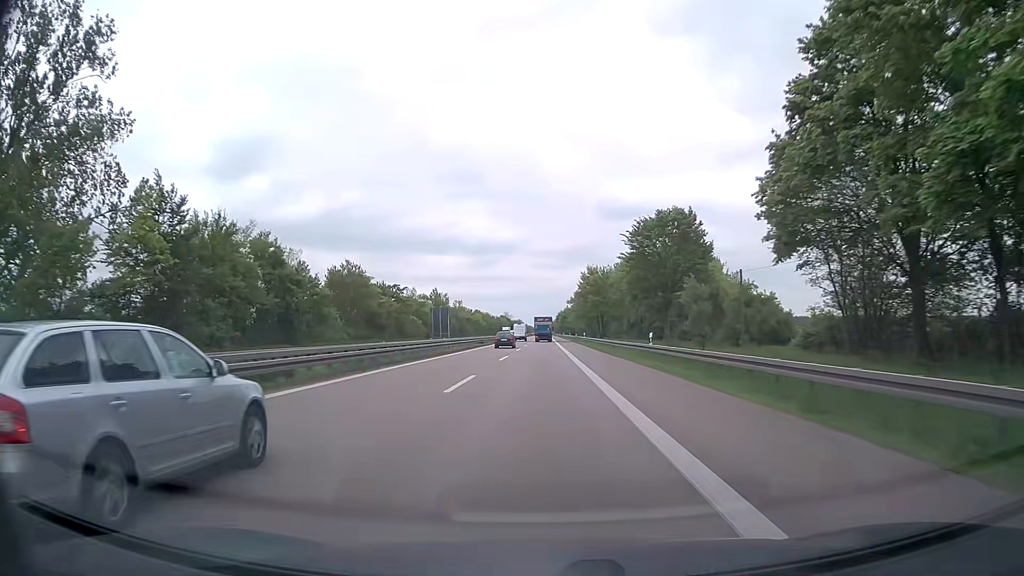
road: trunk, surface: asphalt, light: Day
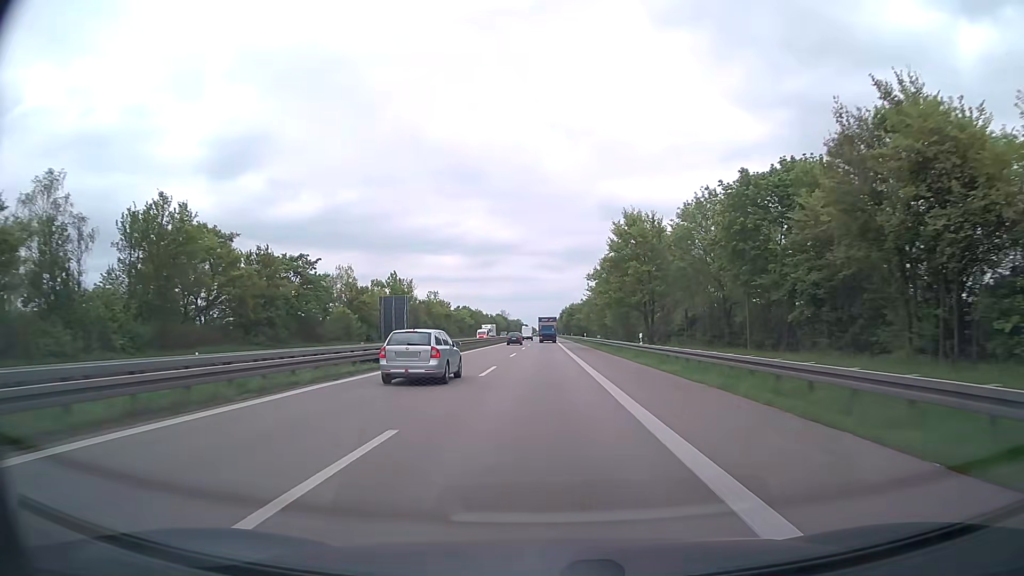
(+0.1, +47.8) m; 0°
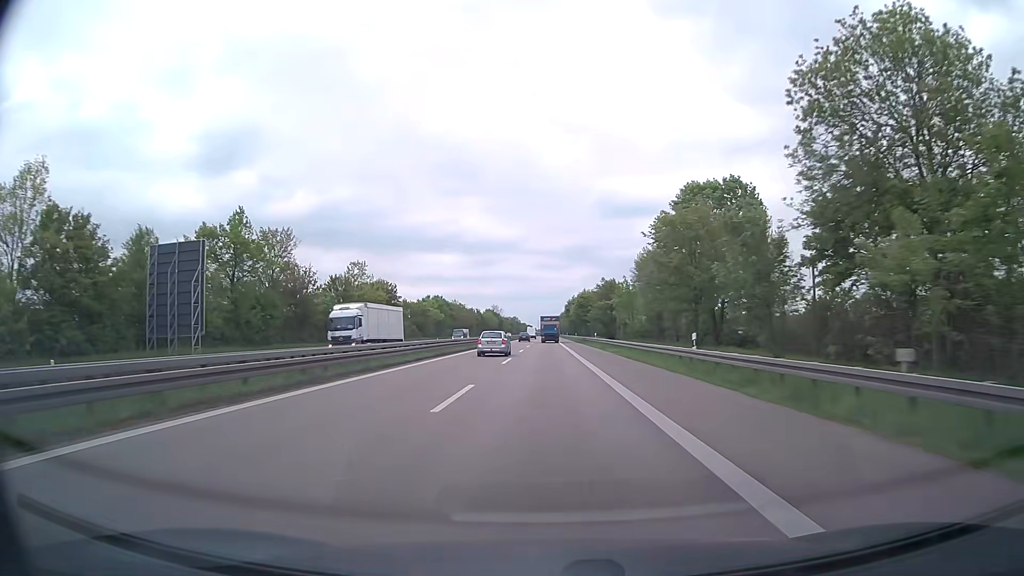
(+0.2, +63.8) m; 0°
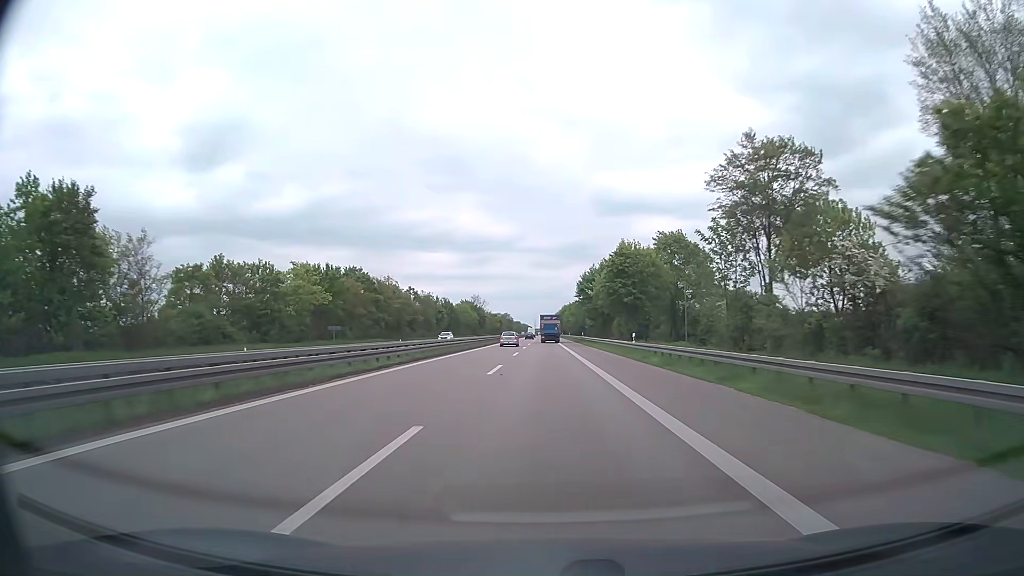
(-0.1, +79.8) m; 0°
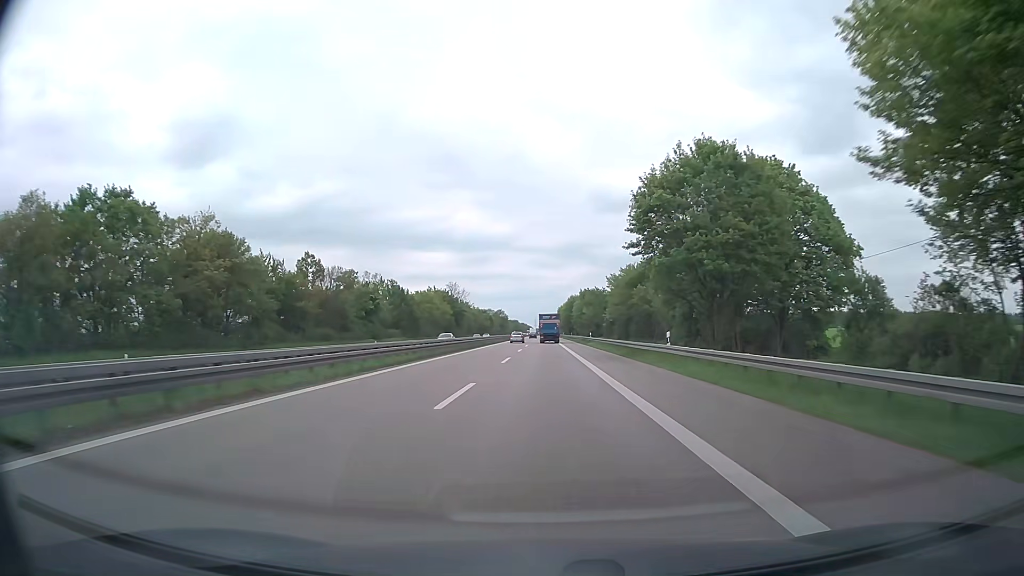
(0.0, +63.9) m; 0°
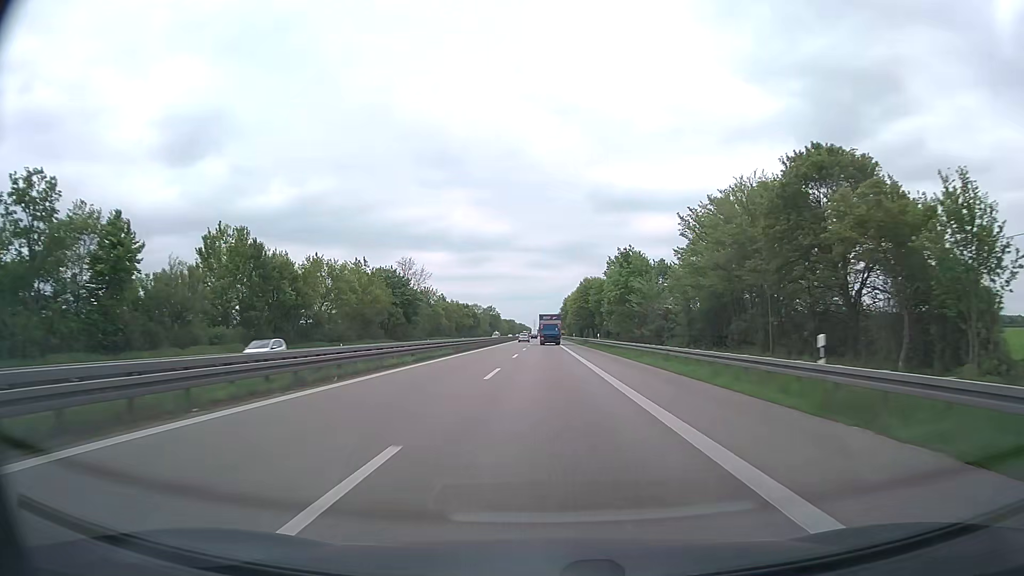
(-0.2, +63.9) m; 0°
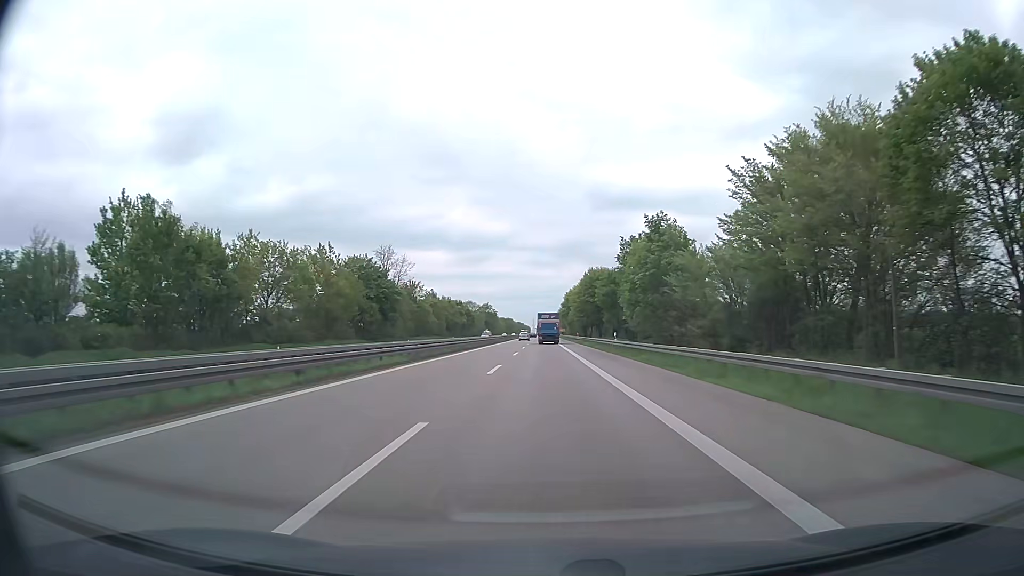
(0.0, +16.0) m; 0°
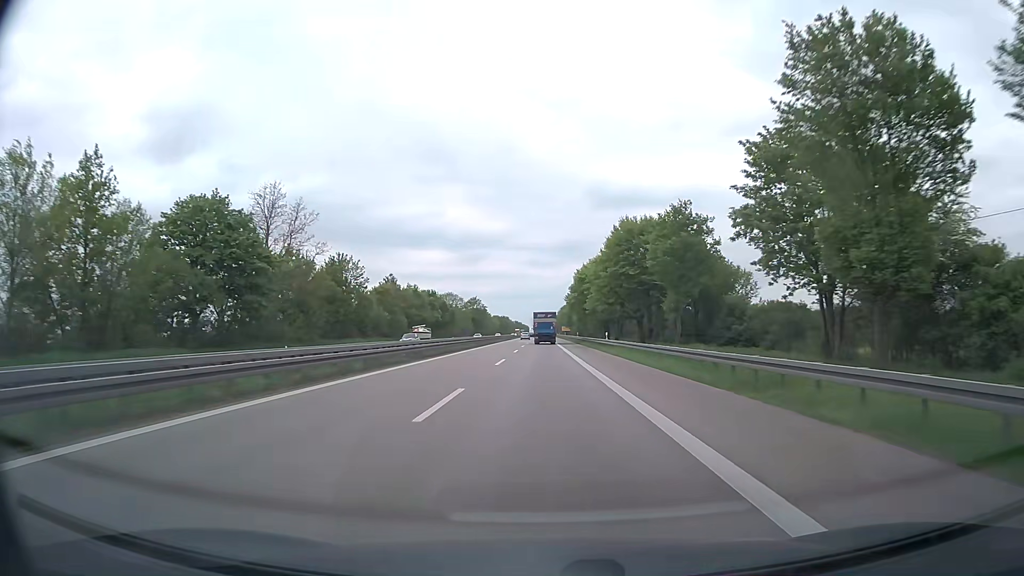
(0.0, +47.9) m; 0°
(0, +10) (0, +20) (0, +30) (0, +40) (0, +50) (0, +60) (0, +70) (0, +80) (0, +90) (0, +100) m
